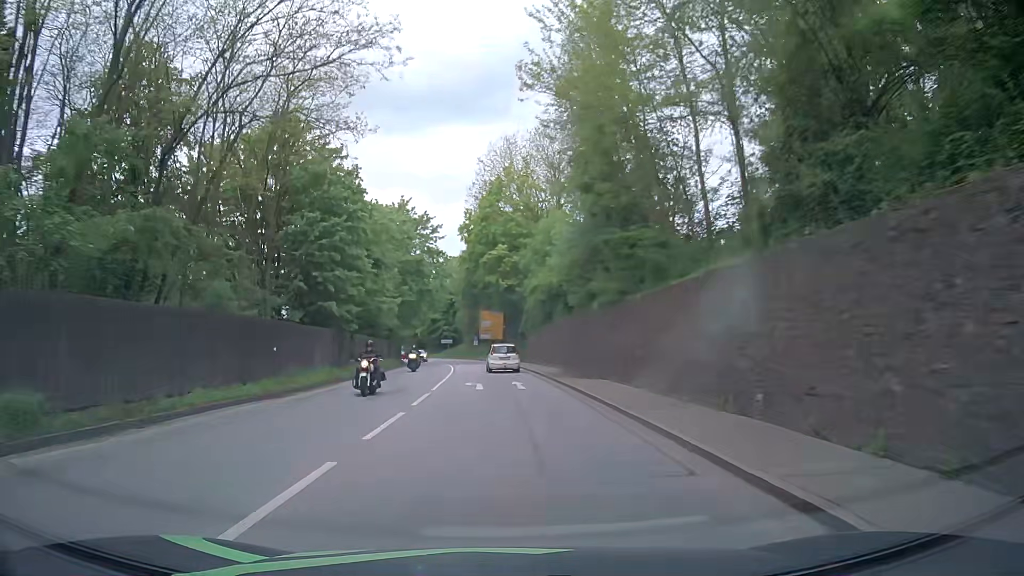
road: primary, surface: asphalt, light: Day
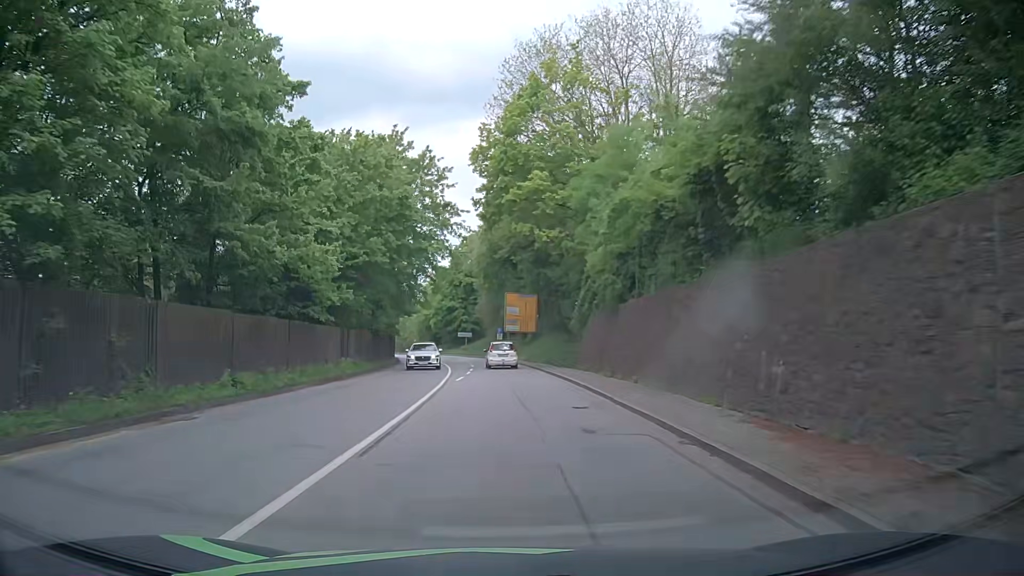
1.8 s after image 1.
(-0.5, +23.8) m; -3°
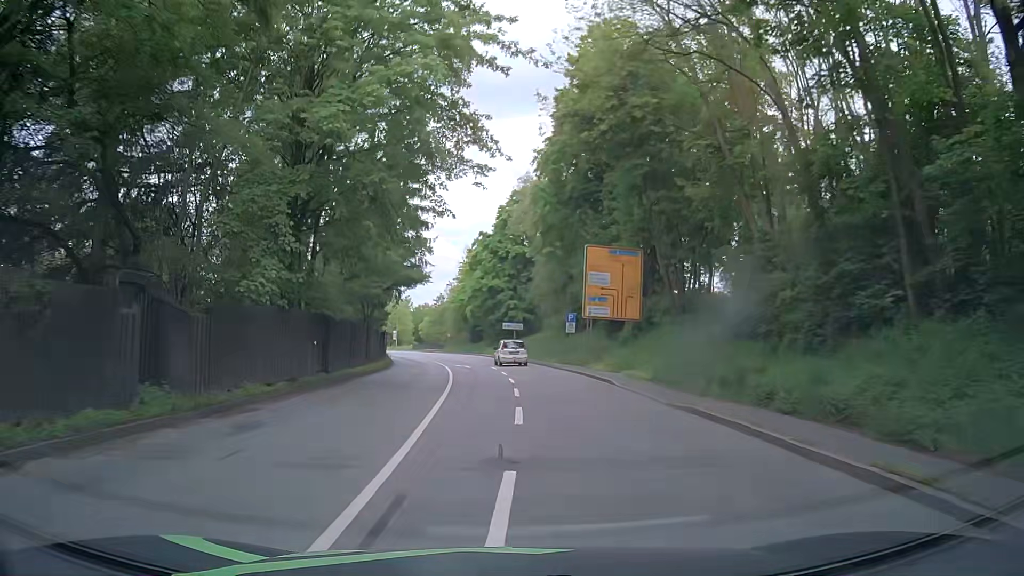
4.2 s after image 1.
(-1.3, +32.2) m; -4°
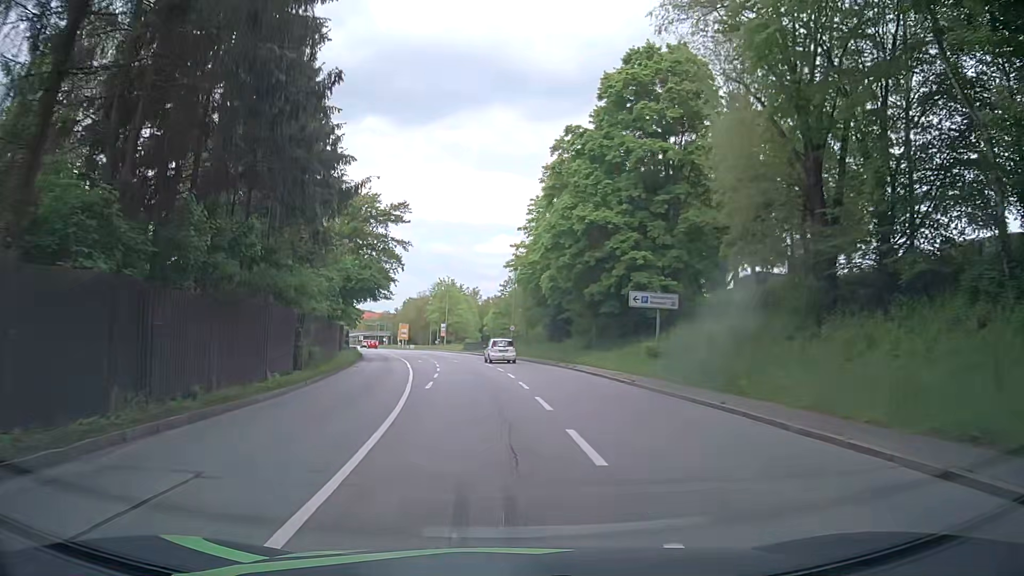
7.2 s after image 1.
(-1.7, +40.0) m; -6°
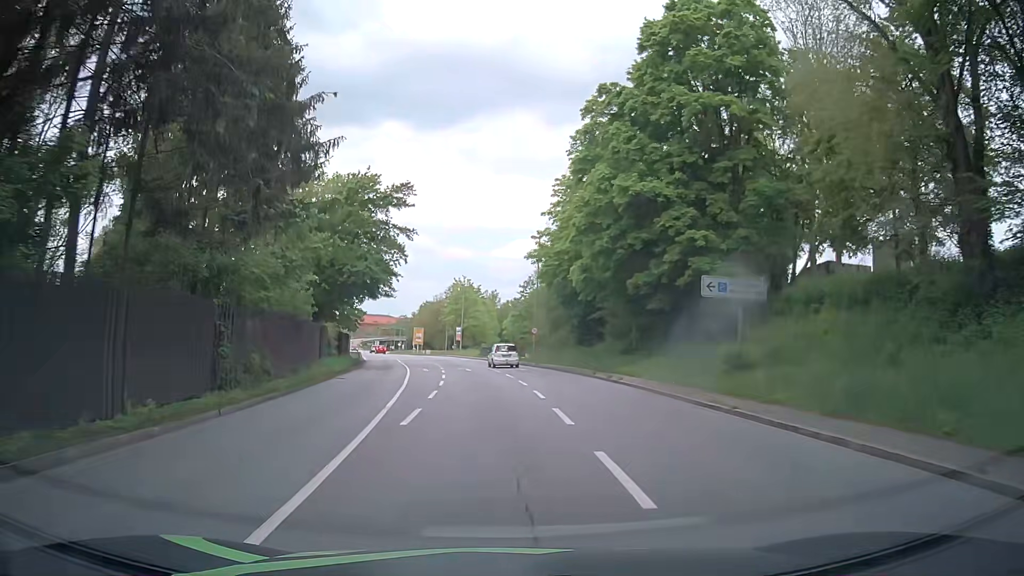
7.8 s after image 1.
(-0.1, +7.8) m; -1°
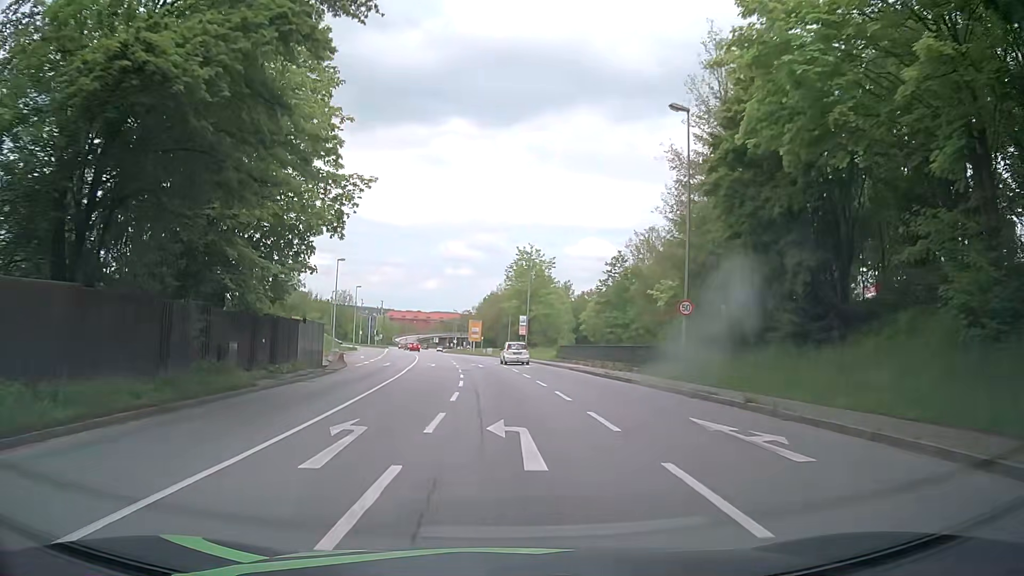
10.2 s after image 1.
(-1.4, +31.1) m; -6°
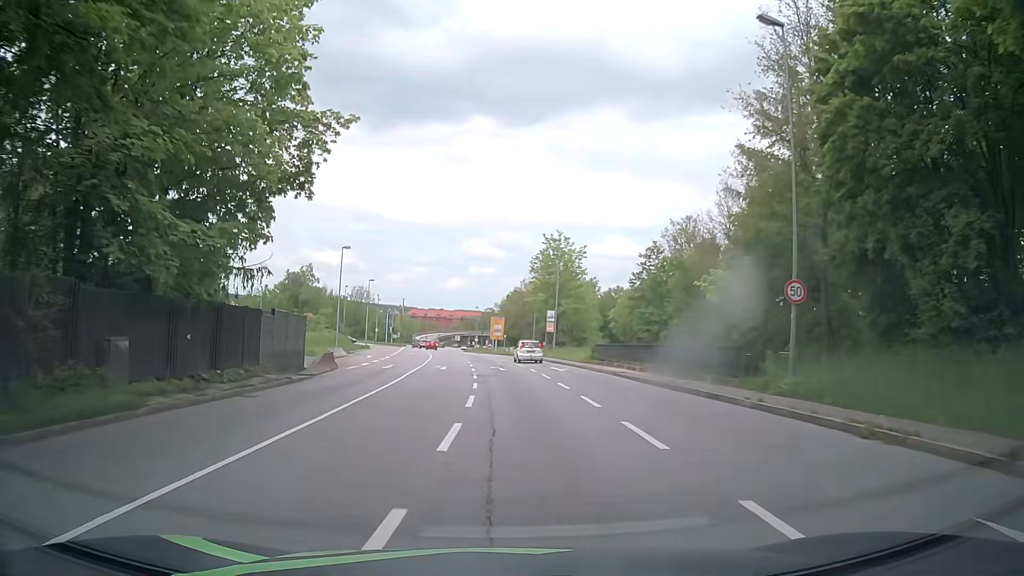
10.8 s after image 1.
(-0.1, +7.8) m; -2°
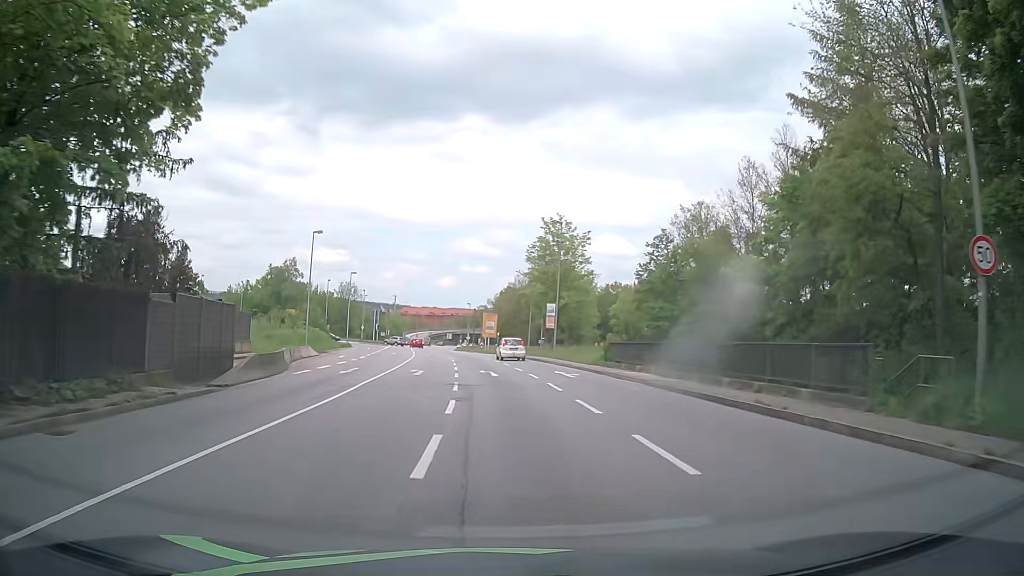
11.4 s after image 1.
(-0.1, +7.9) m; 0°
(0, +10) (0, +20) (-1, +30) (-1, +40) (-2, +50) (-3, +60) (-4, +70) (-5, +80) (-7, +90) (-8, +100) m
